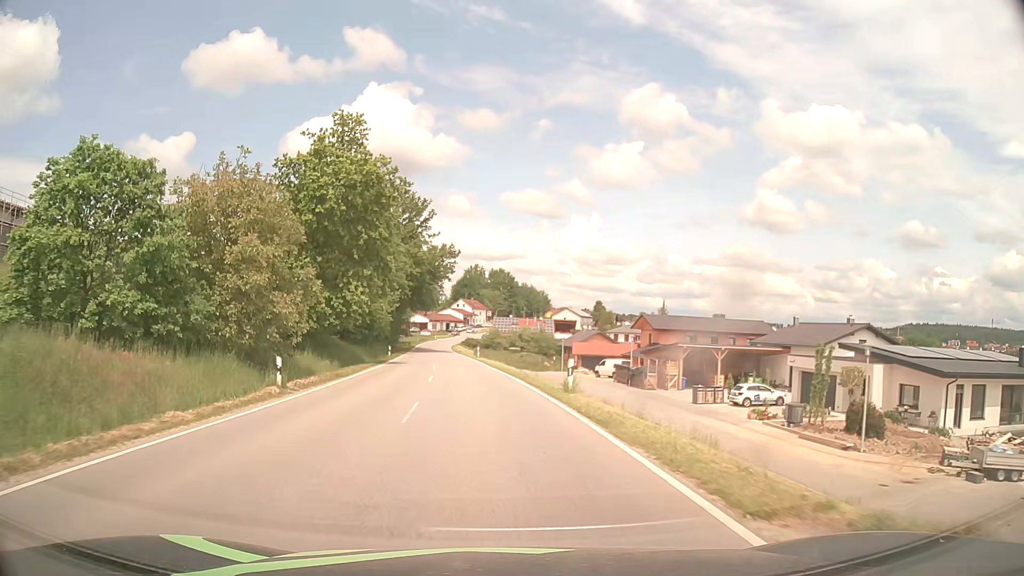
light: Day
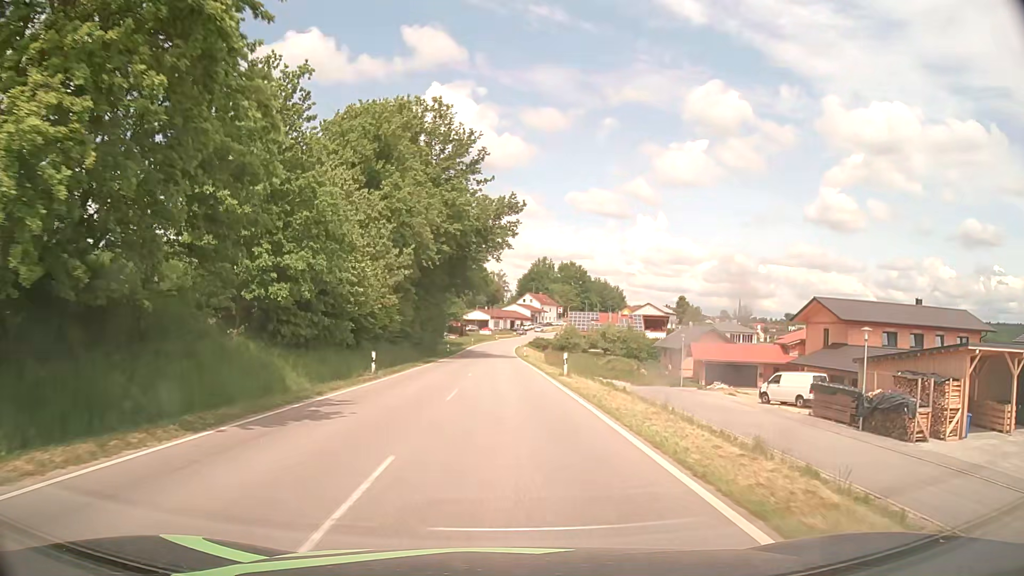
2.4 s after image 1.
(-2.0, +31.2) m; -6°
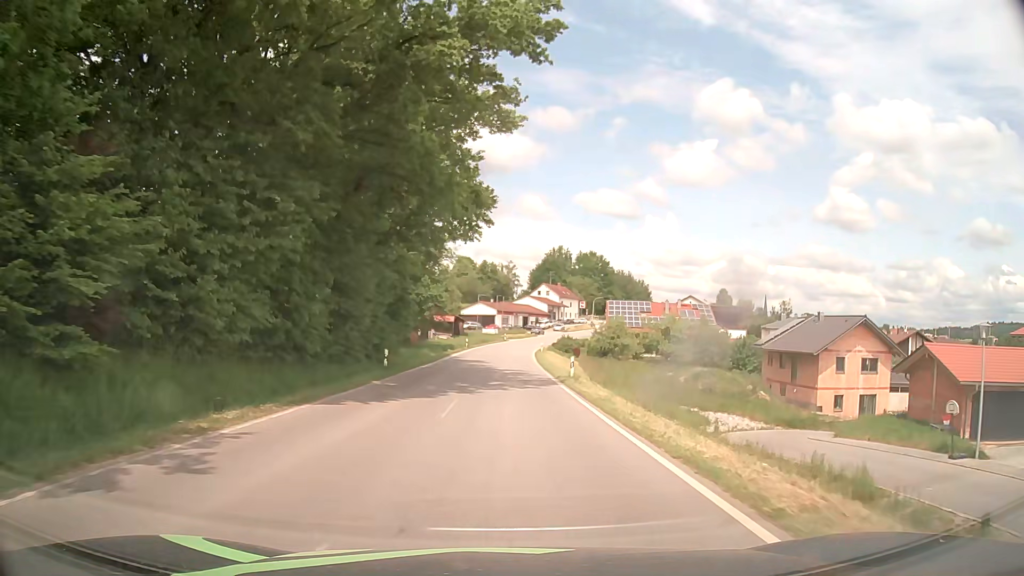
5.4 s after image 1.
(-0.5, +39.1) m; -1°
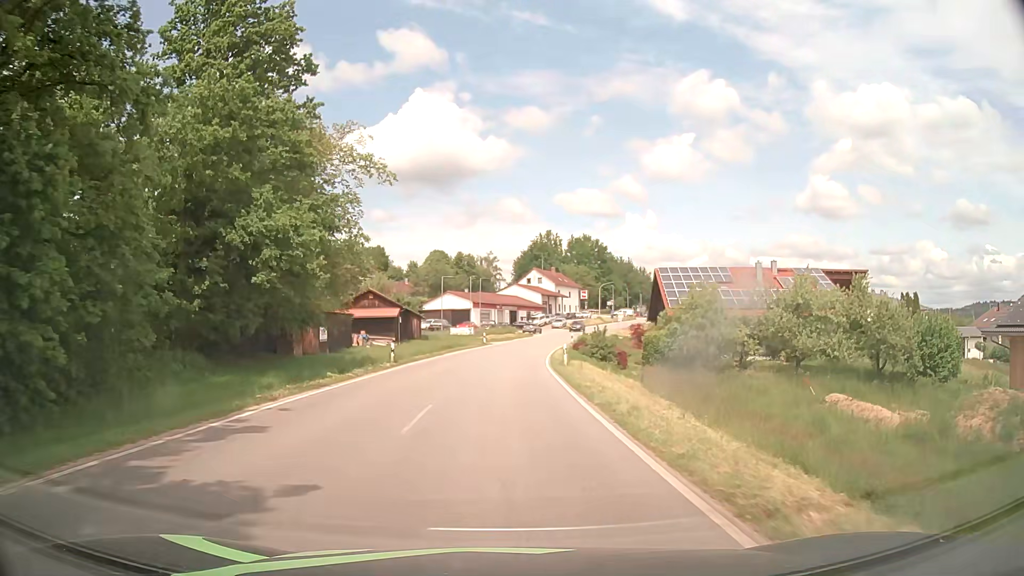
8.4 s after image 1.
(+0.2, +39.0) m; +1°
